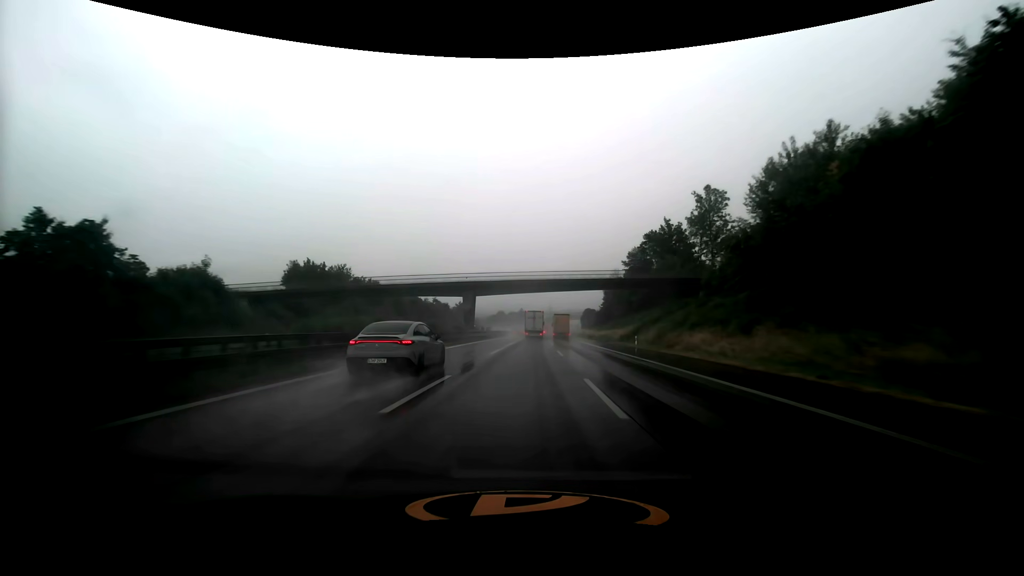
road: motorway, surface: asphalt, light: Day
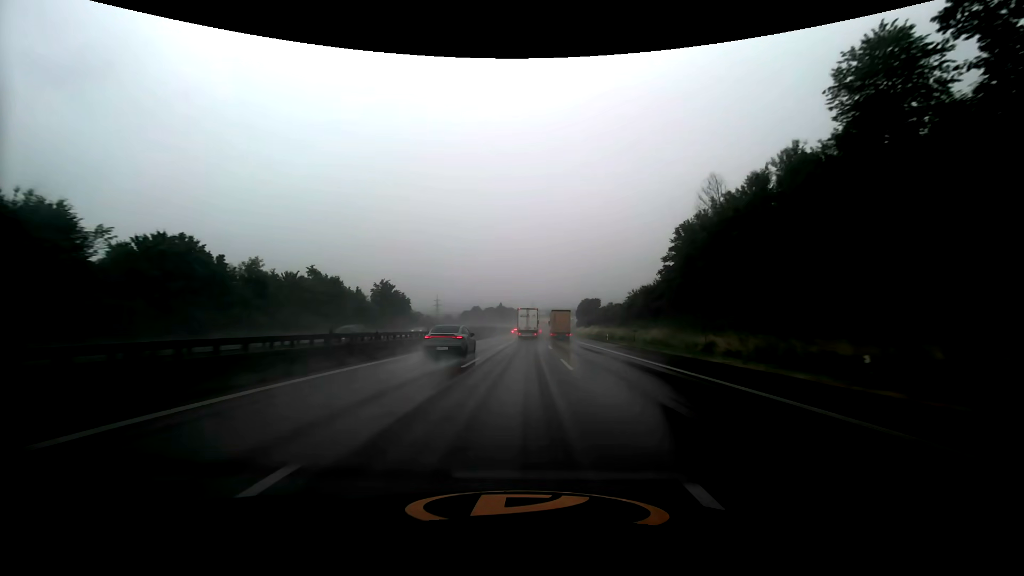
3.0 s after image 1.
(+2.2, +81.6) m; +2°
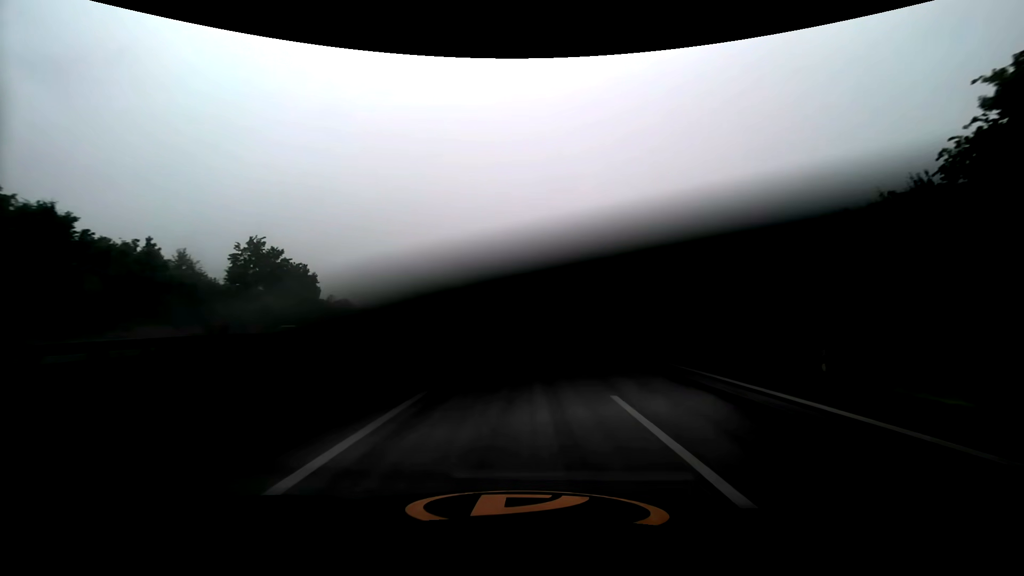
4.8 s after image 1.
(+0.3, +48.9) m; +1°
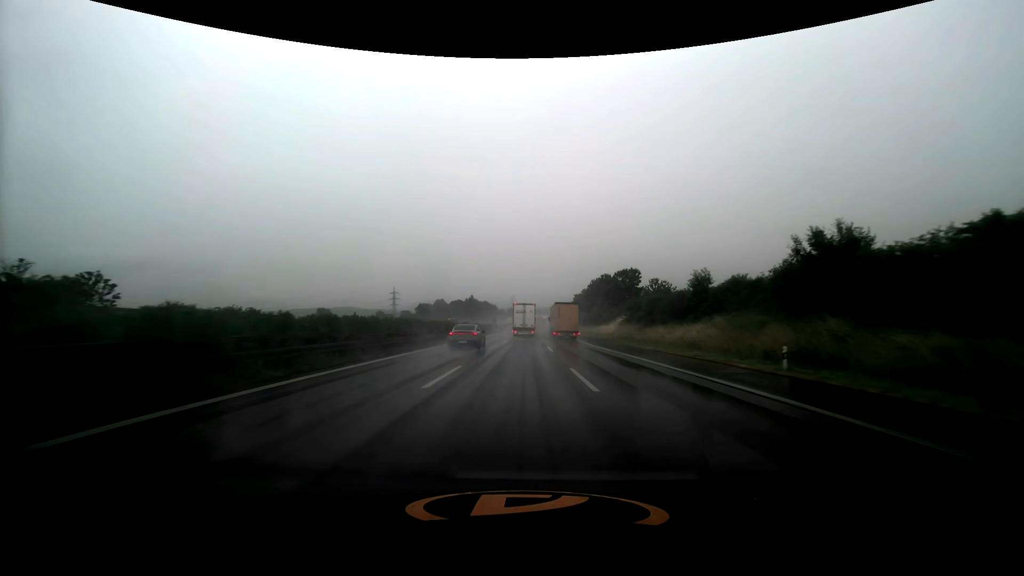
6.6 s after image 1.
(+0.6, +47.6) m; +1°
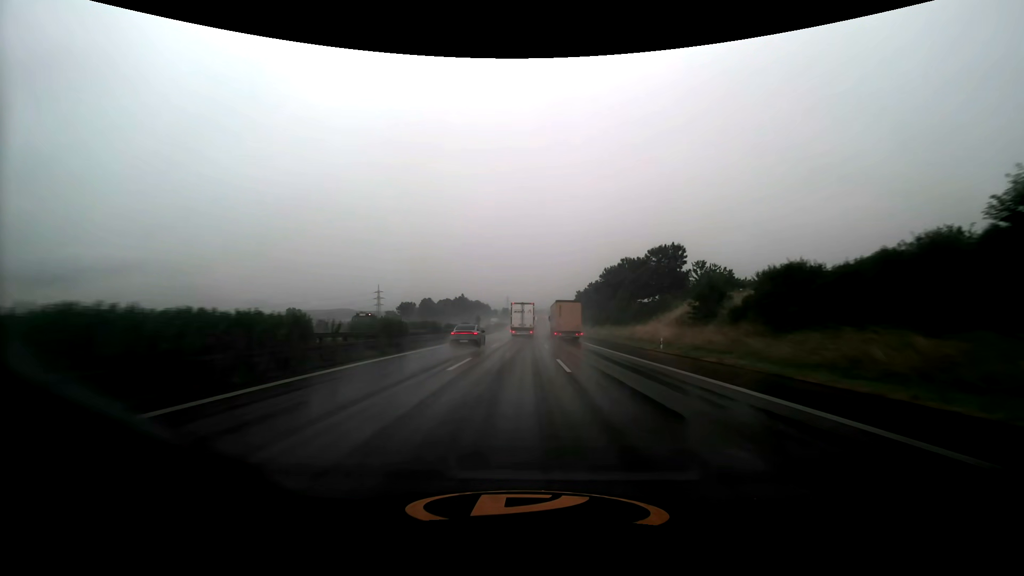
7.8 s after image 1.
(+0.2, +31.9) m; +1°
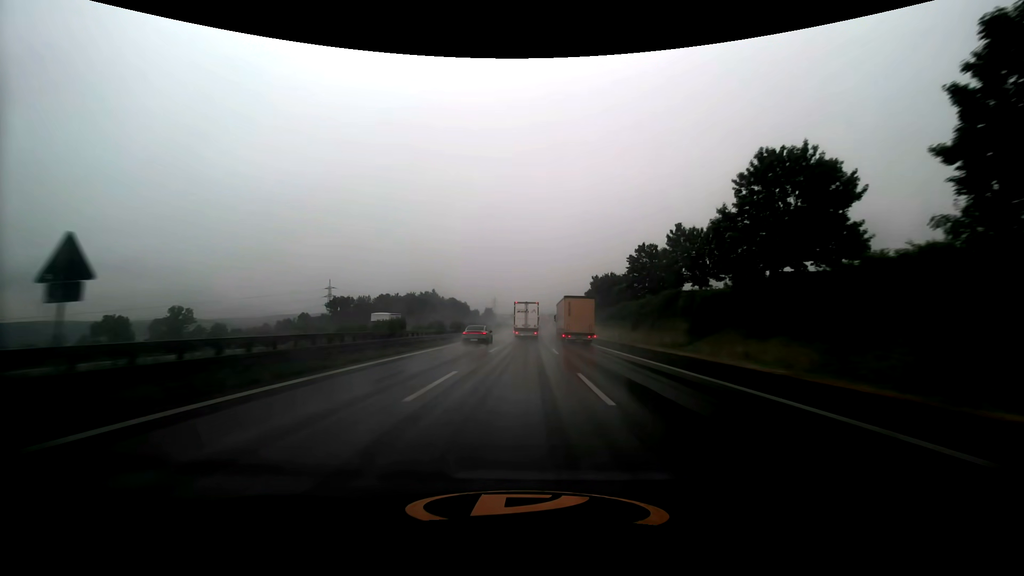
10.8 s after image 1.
(+0.5, +78.8) m; +1°
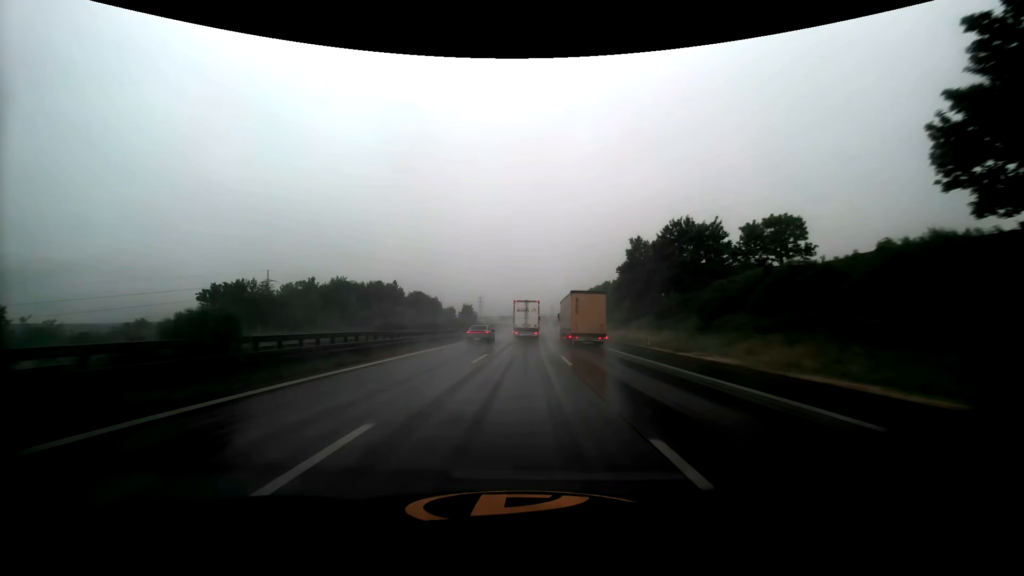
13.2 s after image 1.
(+0.8, +62.8) m; +1°
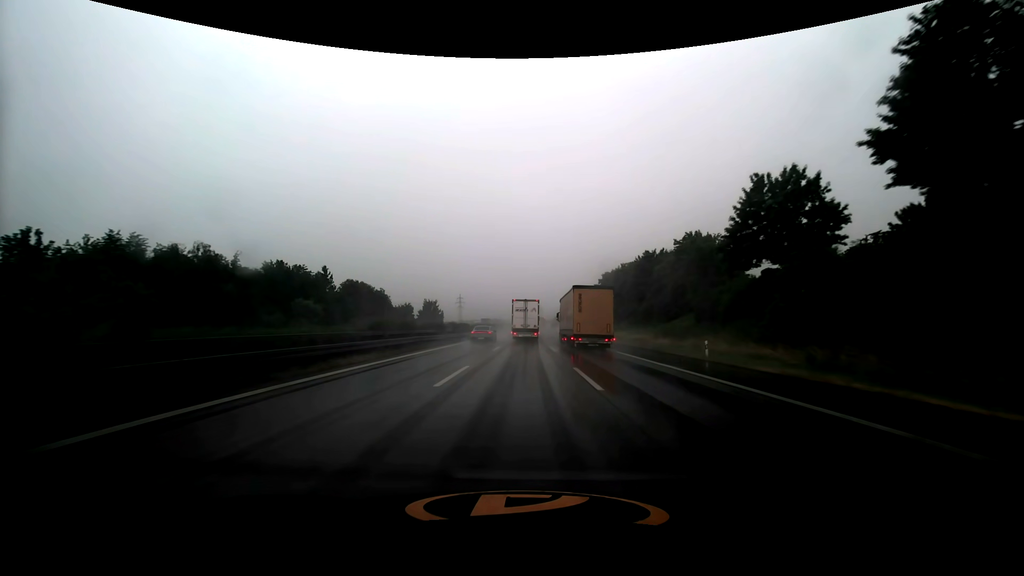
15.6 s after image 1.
(+0.8, +61.9) m; +2°
(0, +10) (0, +20) (0, +30) (0, +40) (0, +50) (0, +60) (+1, +70) (+1, +80) (+1, +90) (+1, +100) m
